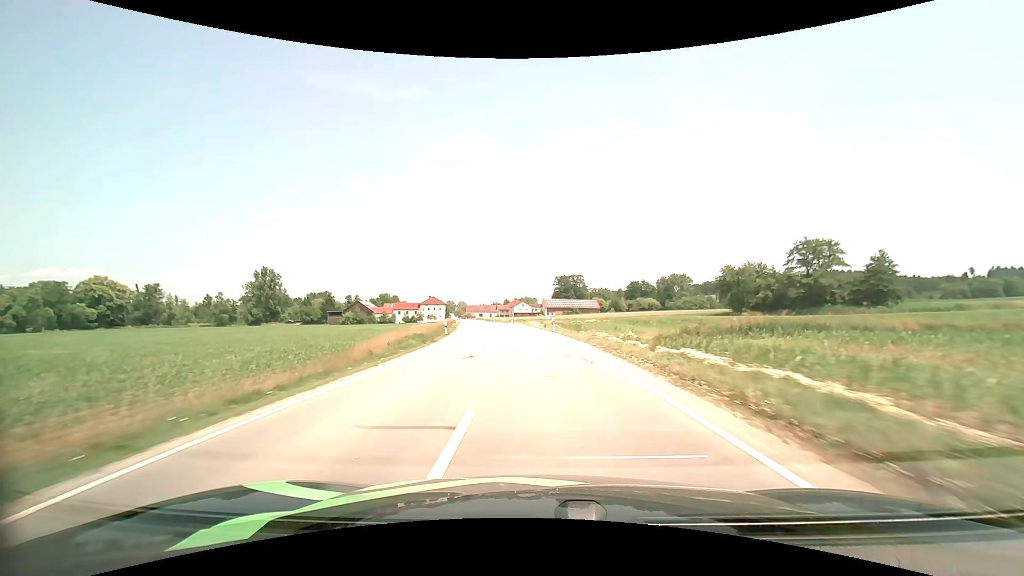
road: secondary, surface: asphalt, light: Day
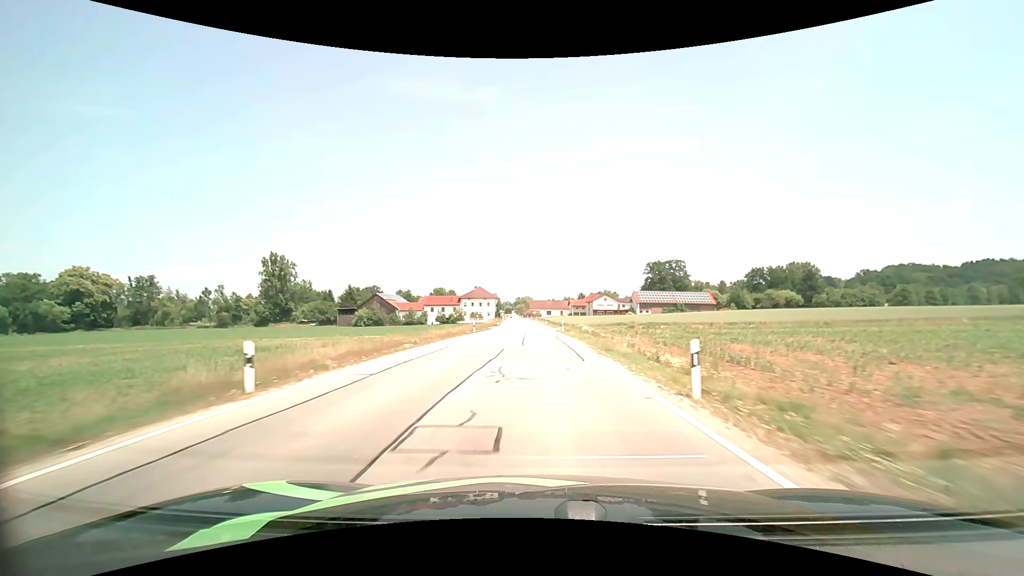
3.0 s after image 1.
(-5.1, +63.8) m; -8°
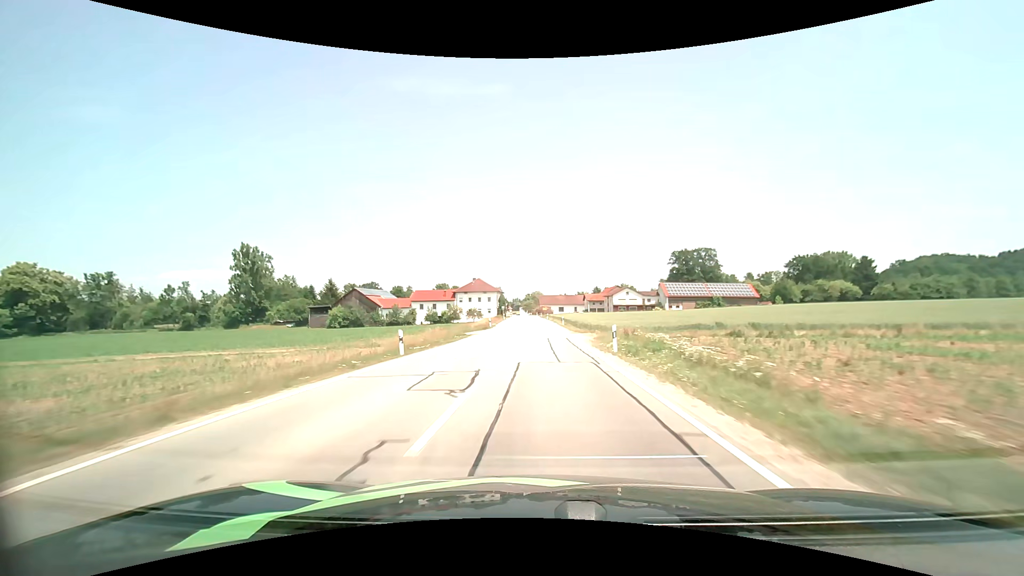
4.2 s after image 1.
(-0.2, +25.7) m; -1°
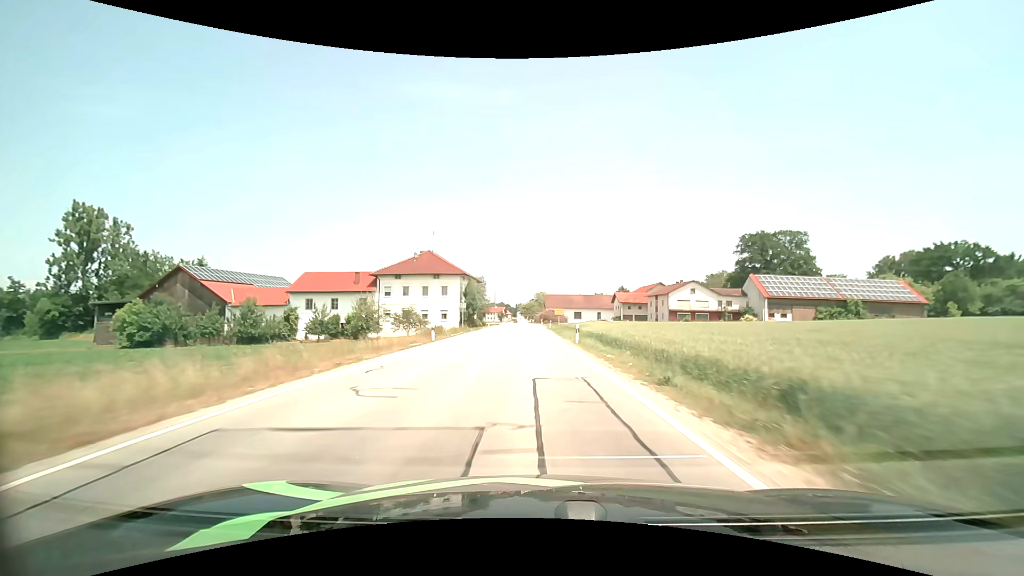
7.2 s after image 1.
(-0.2, +62.9) m; 0°
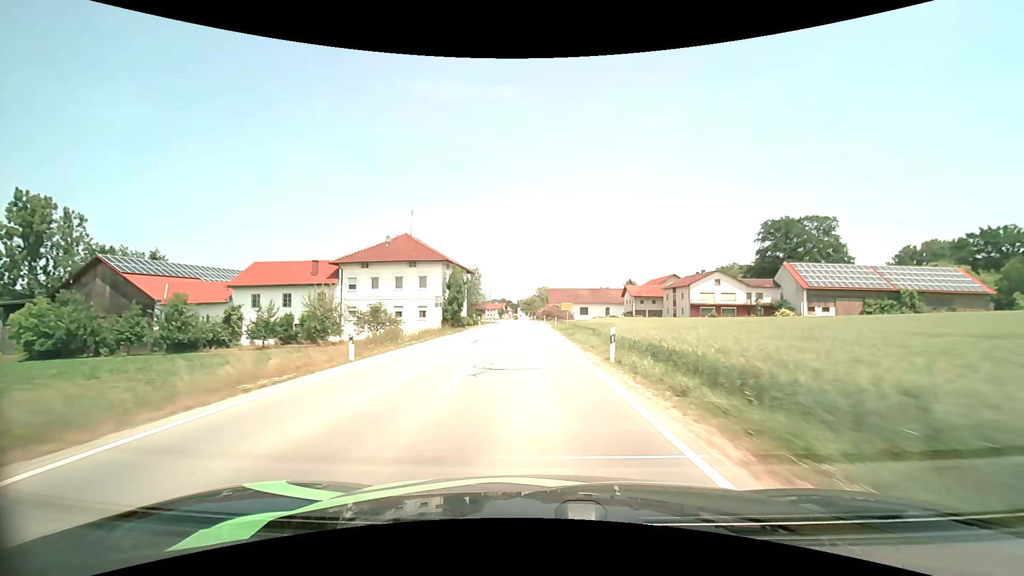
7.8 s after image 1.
(0.0, +12.0) m; 0°
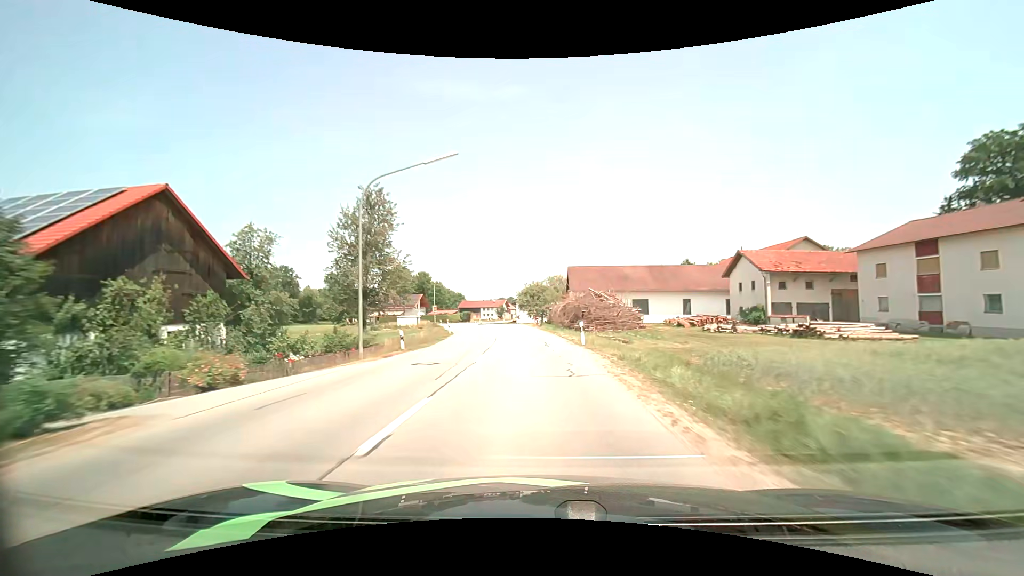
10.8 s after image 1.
(-0.6, +57.4) m; -1°
